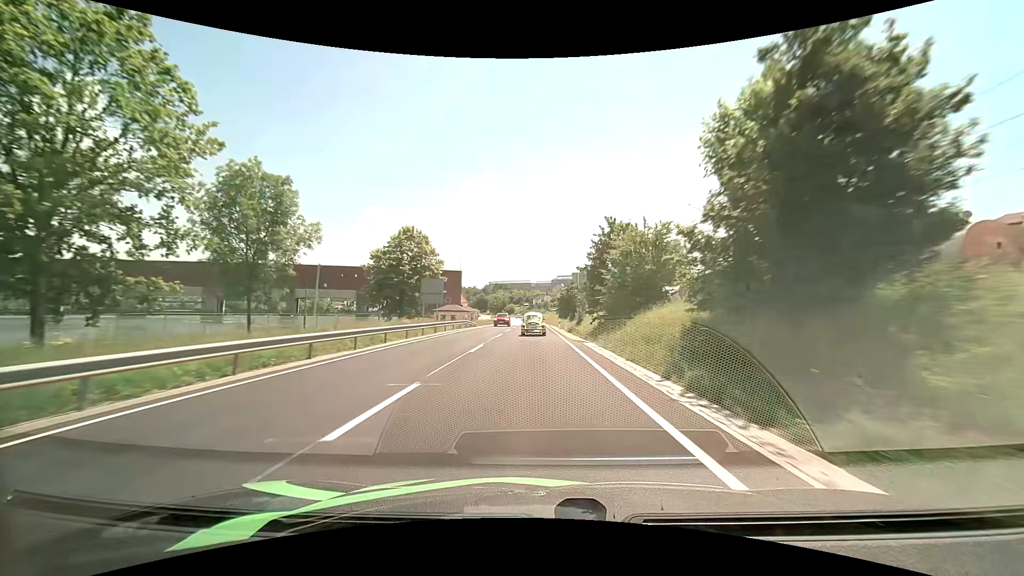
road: primary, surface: asphalt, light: Day
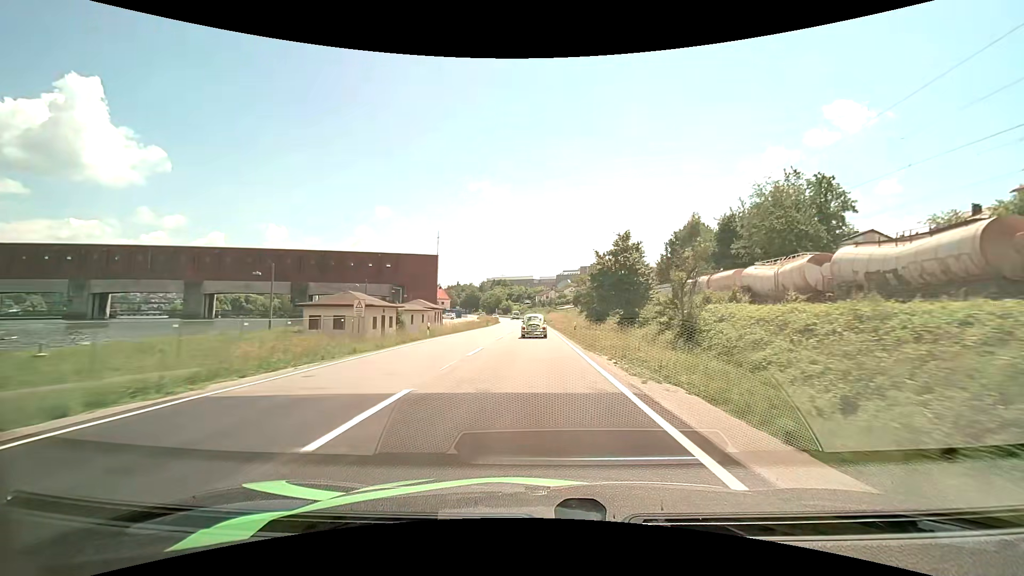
(-0.3, +60.3) m; 0°
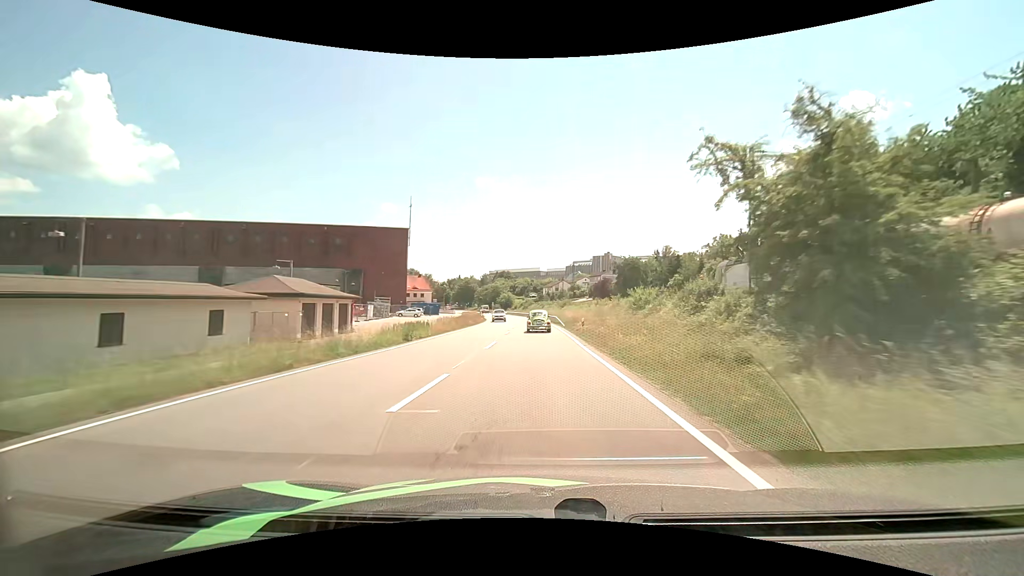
(-0.2, +46.1) m; -1°
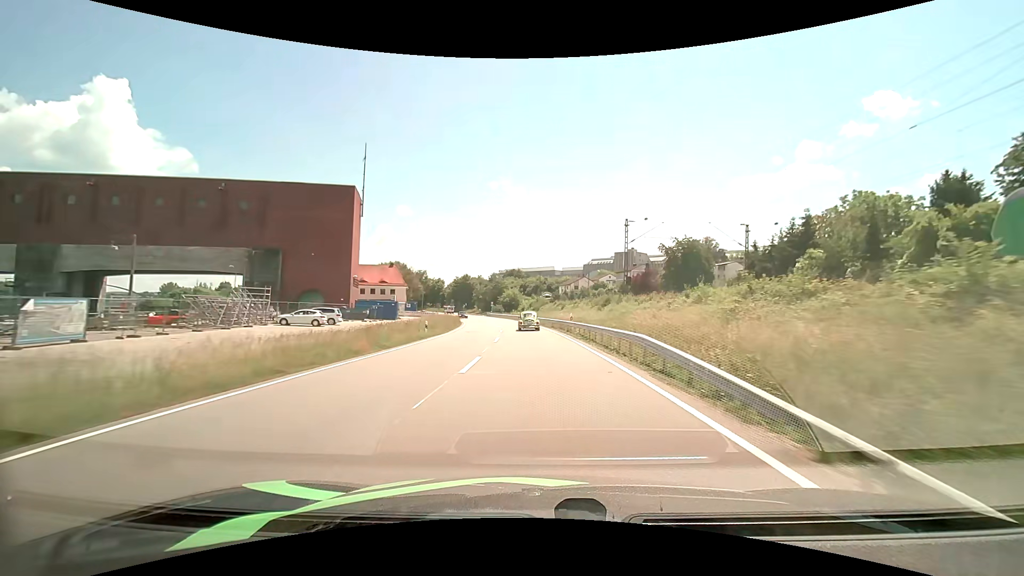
(-0.6, +43.4) m; -2°
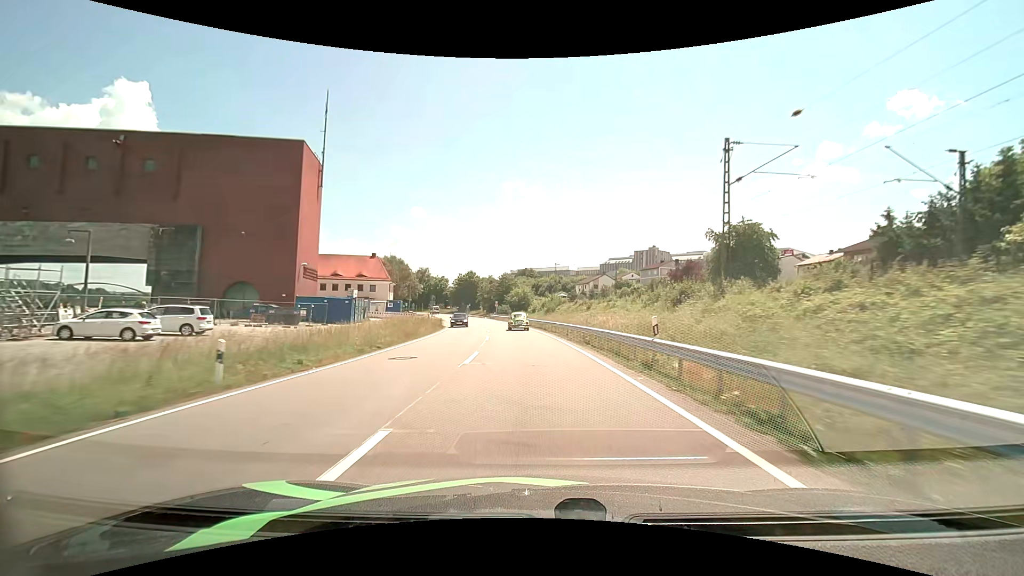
(-0.2, +21.8) m; -1°
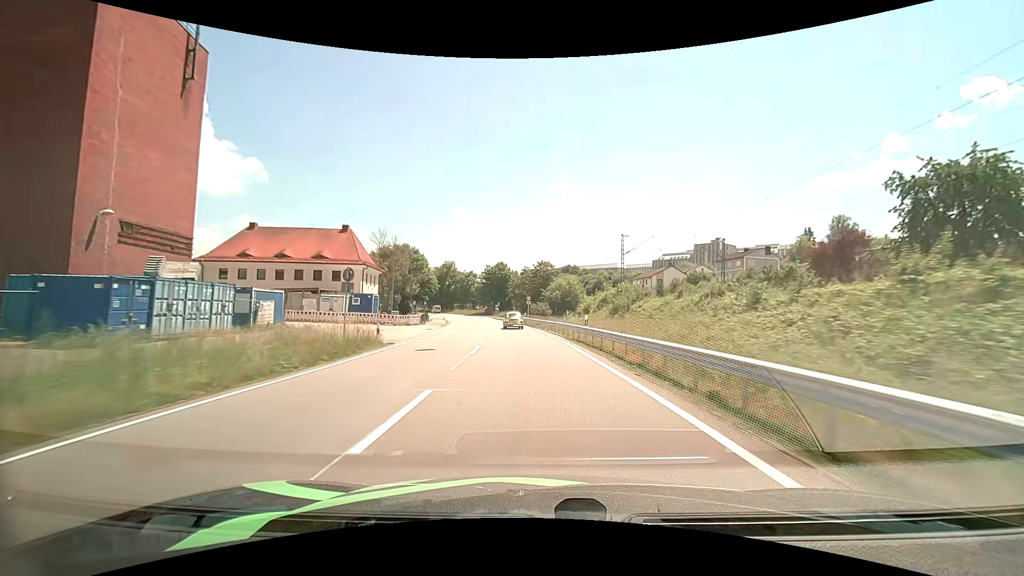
(-1.4, +32.9) m; -5°
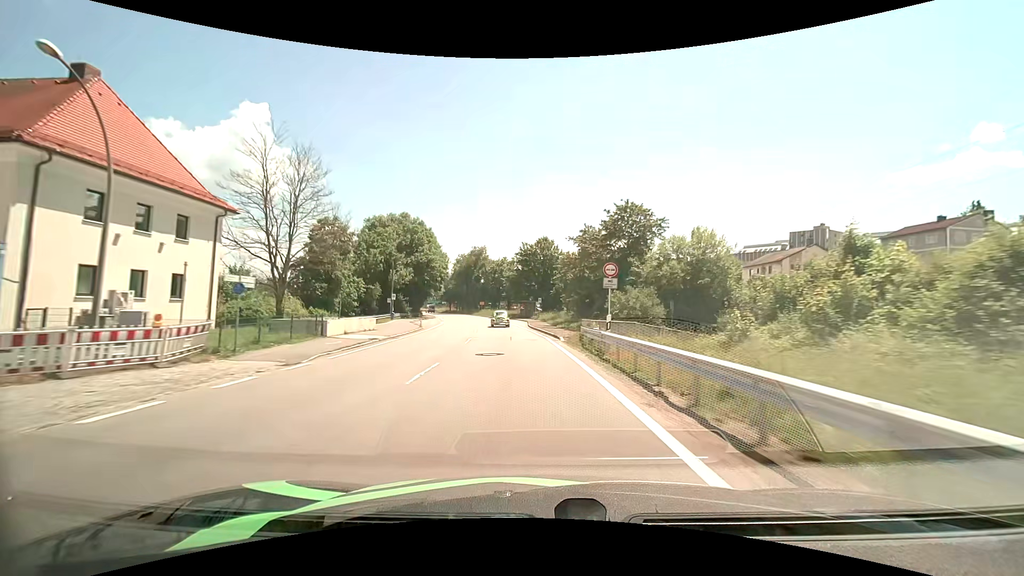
(-2.0, +43.7) m; -6°
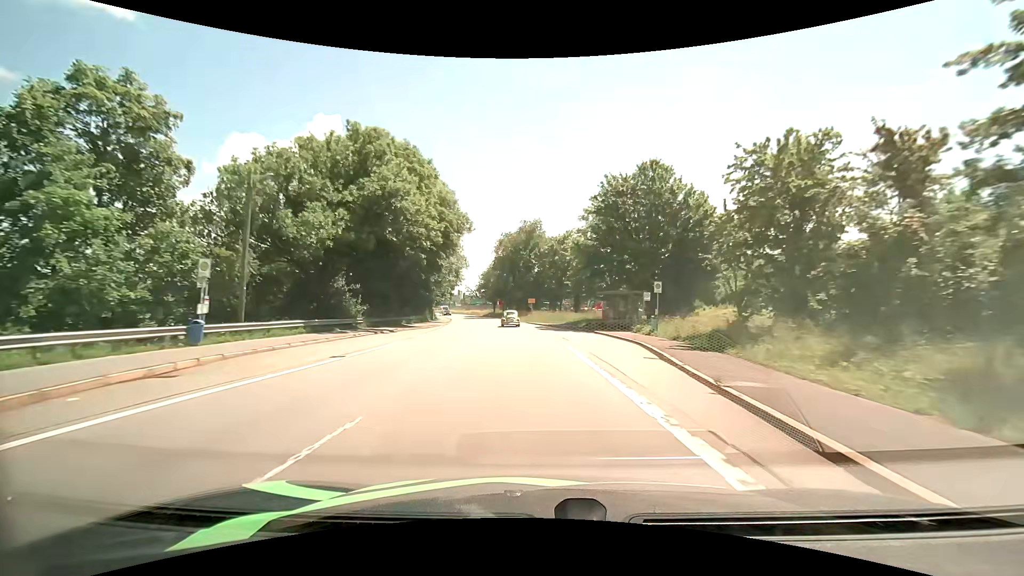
(-2.8, +43.1) m; -7°
(0, +10) (-1, +20) (-1, +30) (-2, +40) (-3, +50) (-4, +60) (-6, +70) (-8, +80) (-10, +89) (-12, +99) m
